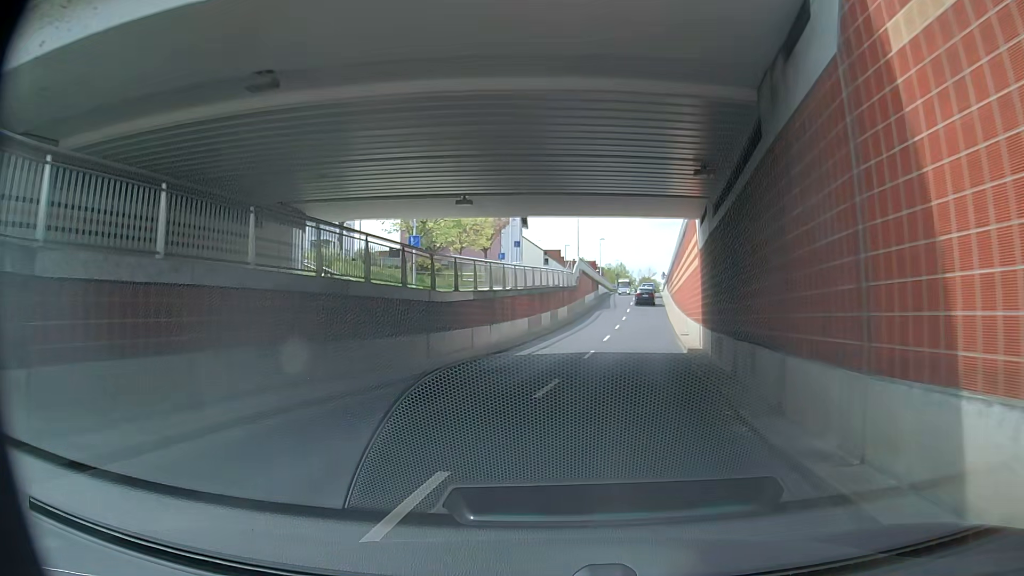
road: unclassified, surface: asphalt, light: Day
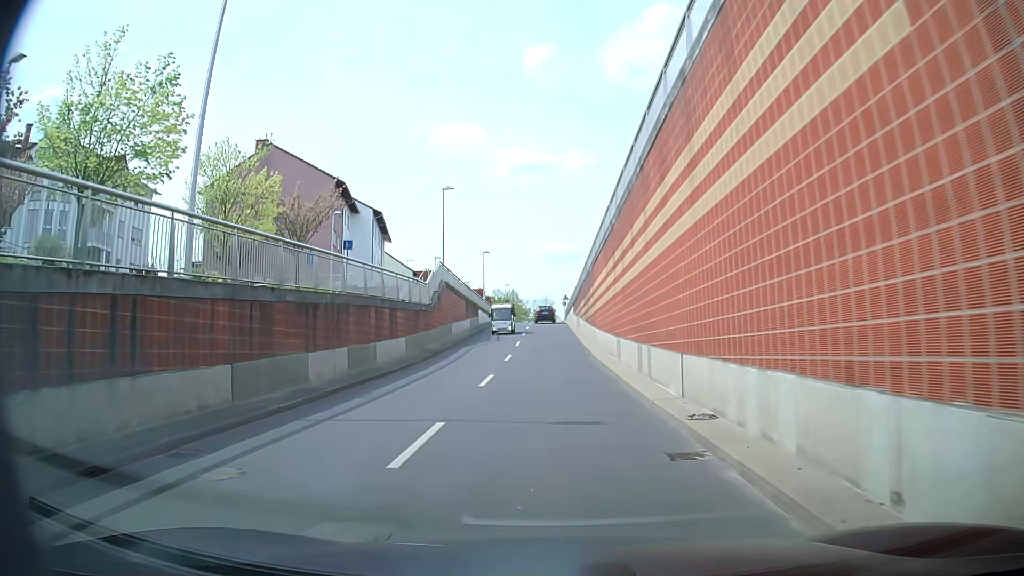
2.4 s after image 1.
(+2.5, +22.7) m; +7°
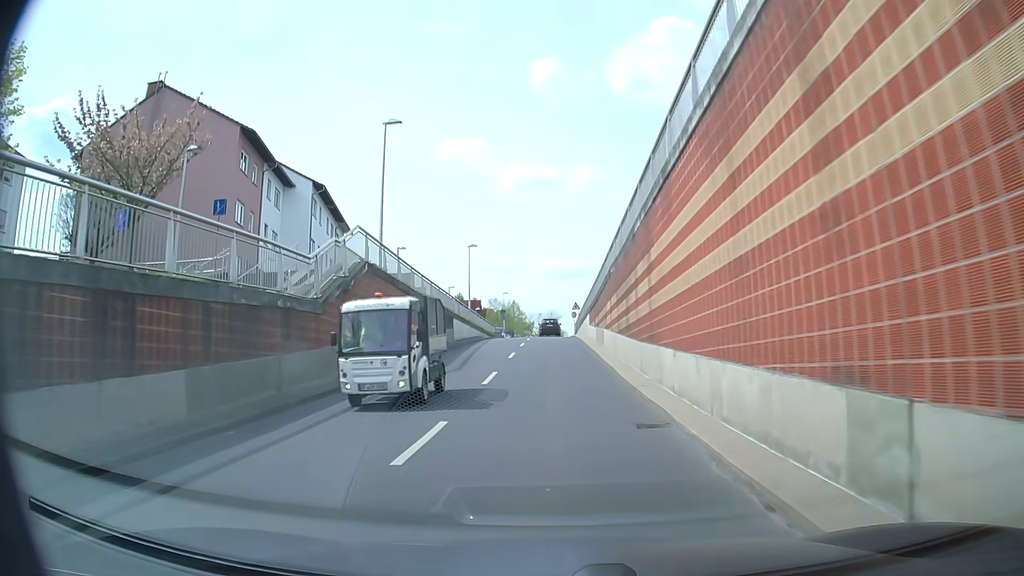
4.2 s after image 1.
(+0.4, +17.8) m; +2°
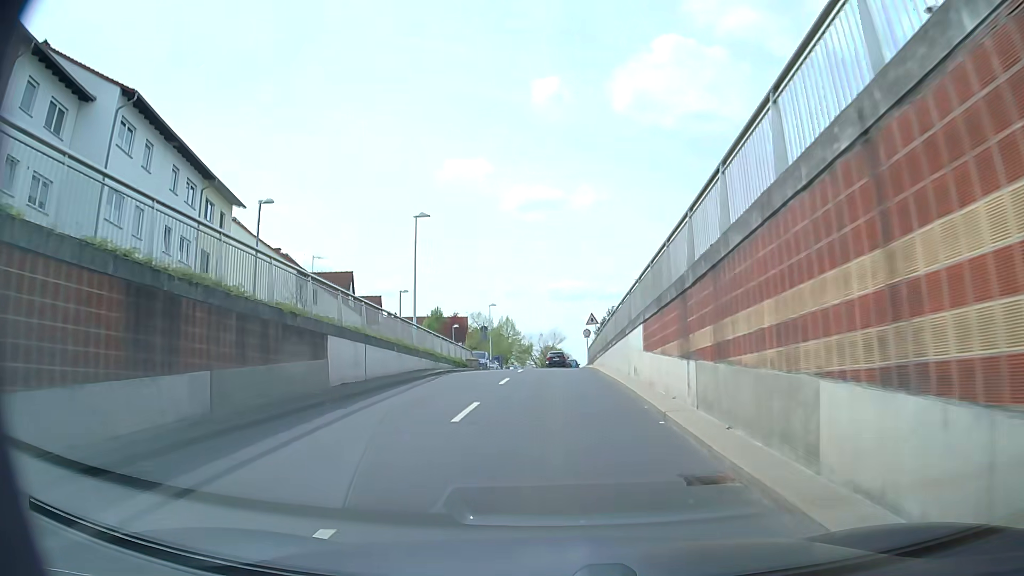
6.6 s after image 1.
(-0.2, +23.3) m; -1°
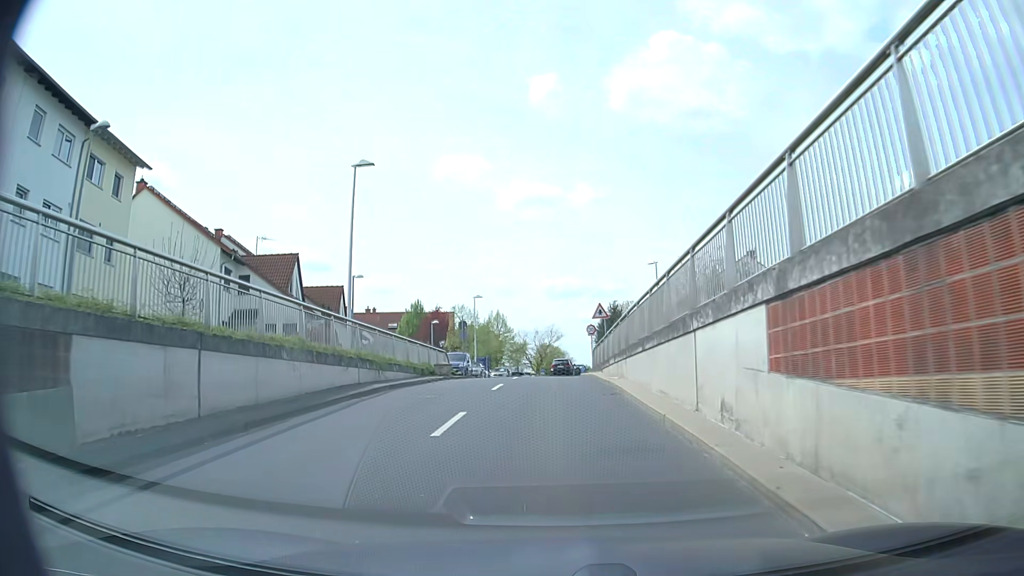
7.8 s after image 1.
(0.0, +10.2) m; +1°
(0, +10) (0, +20) (0, +30) (0, +40) (-1, +50) (0, +60) (+1, +70) (+2, +80) (+3, +90) (+4, +100) m
